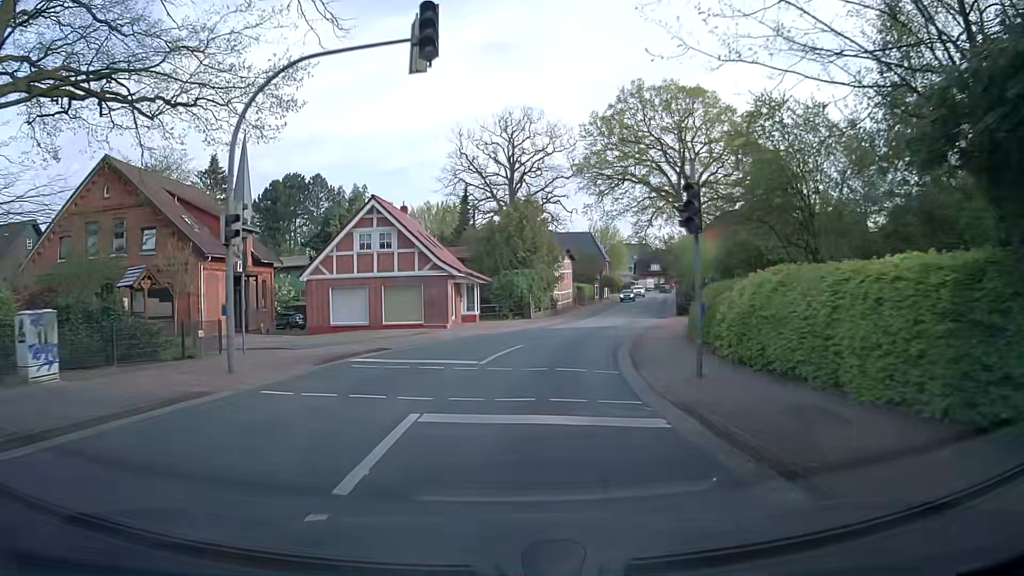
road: secondary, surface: asphalt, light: Day
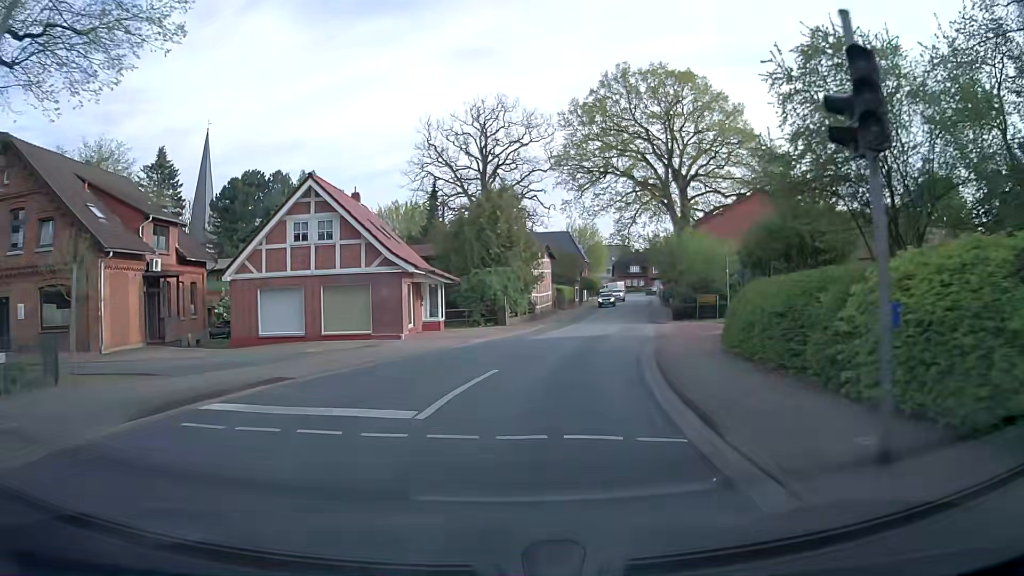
(0.0, +6.7) m; +2°
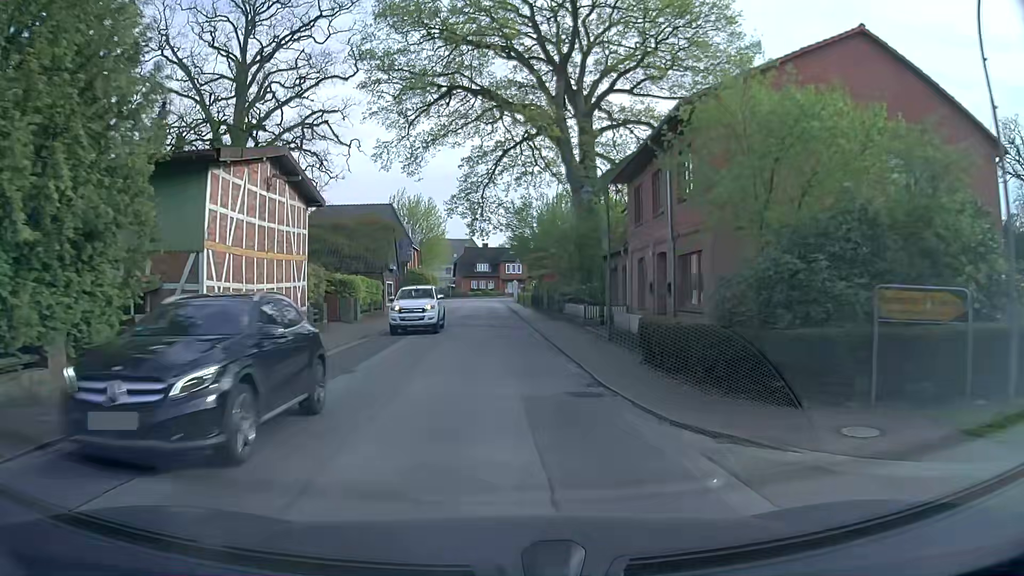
(+4.9, +32.9) m; +14°
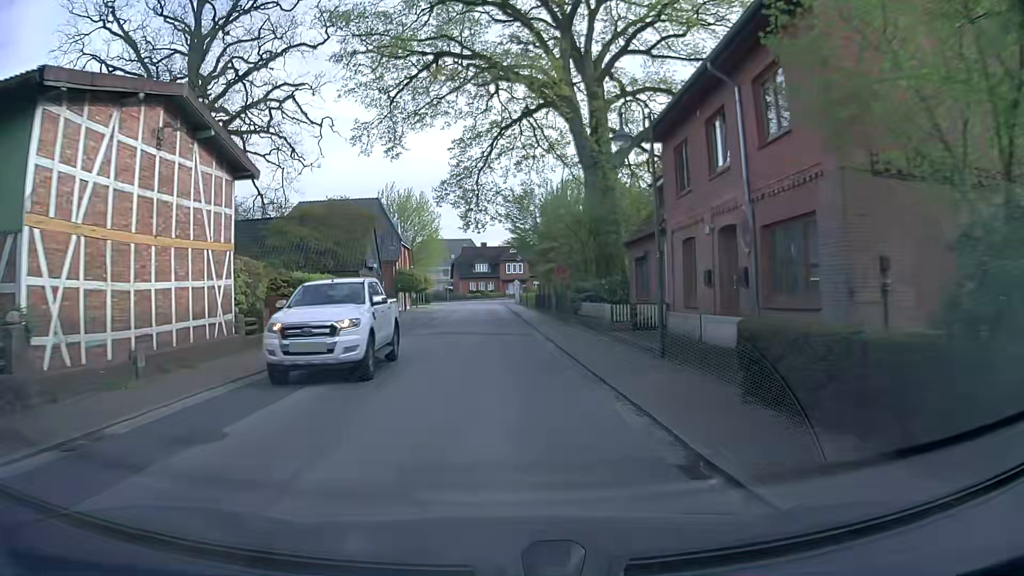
(0.0, +6.8) m; 0°
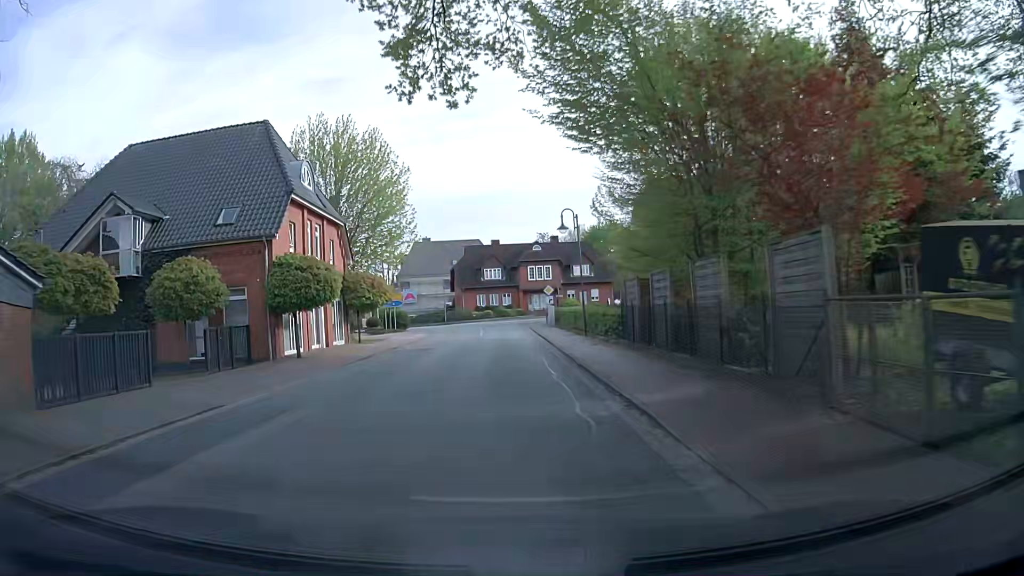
(-0.9, +34.3) m; -2°
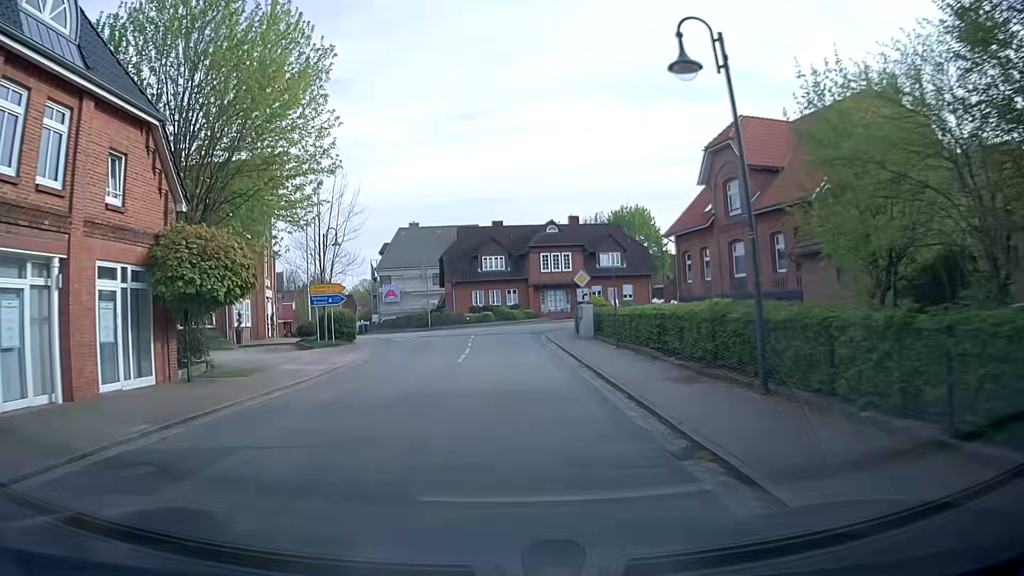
(+0.2, +19.8) m; 0°
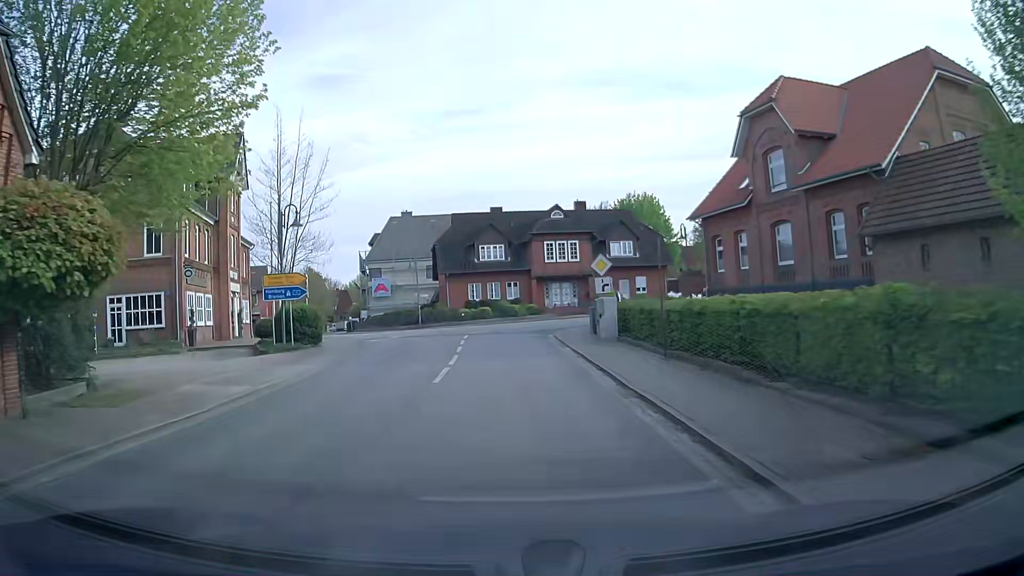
(0.0, +6.3) m; 0°
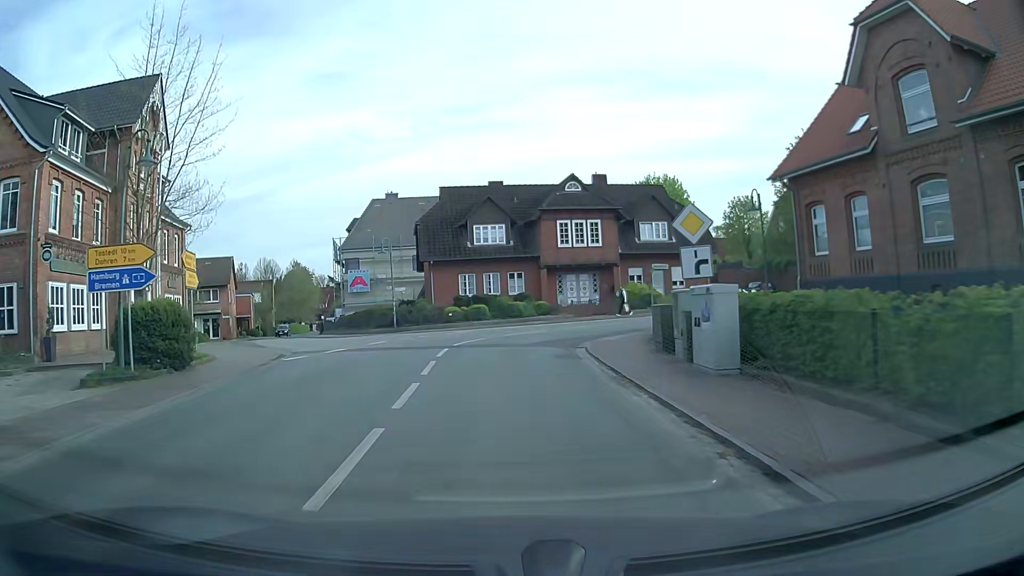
(0.0, +11.9) m; 0°
(0, +10) (0, +20) (+4, +29) (+13, +33) (+23, +34) (+33, +36) (+42, +37) (+52, +39) (+62, +41) (+72, +43) m
